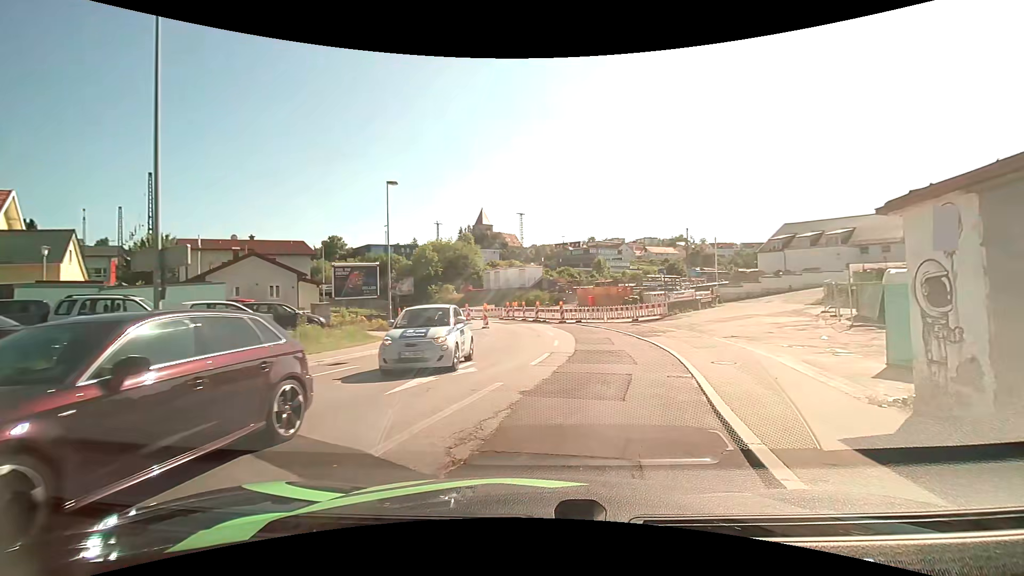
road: tertiary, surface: asphalt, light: Day
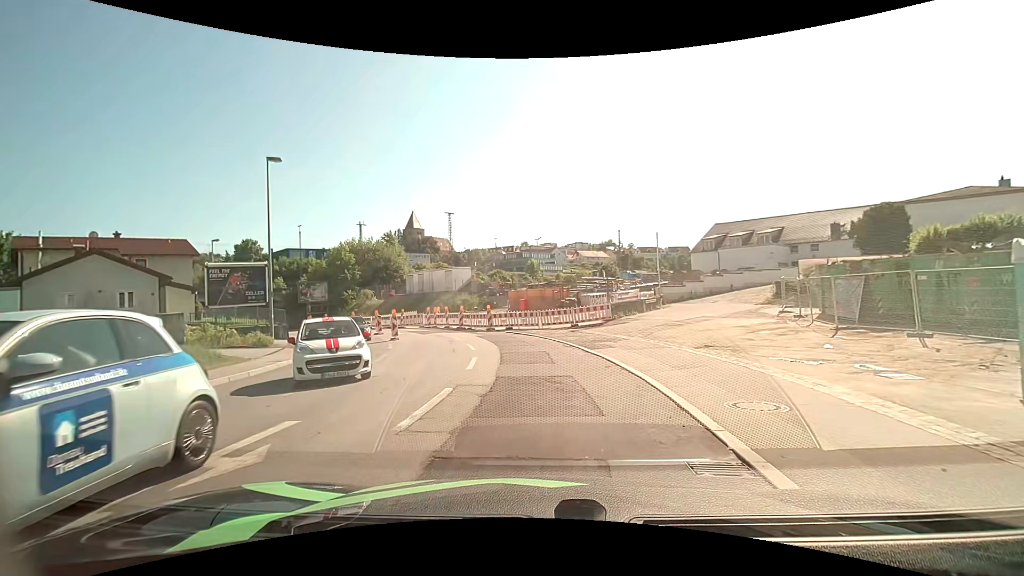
(+0.5, +6.0) m; +9°
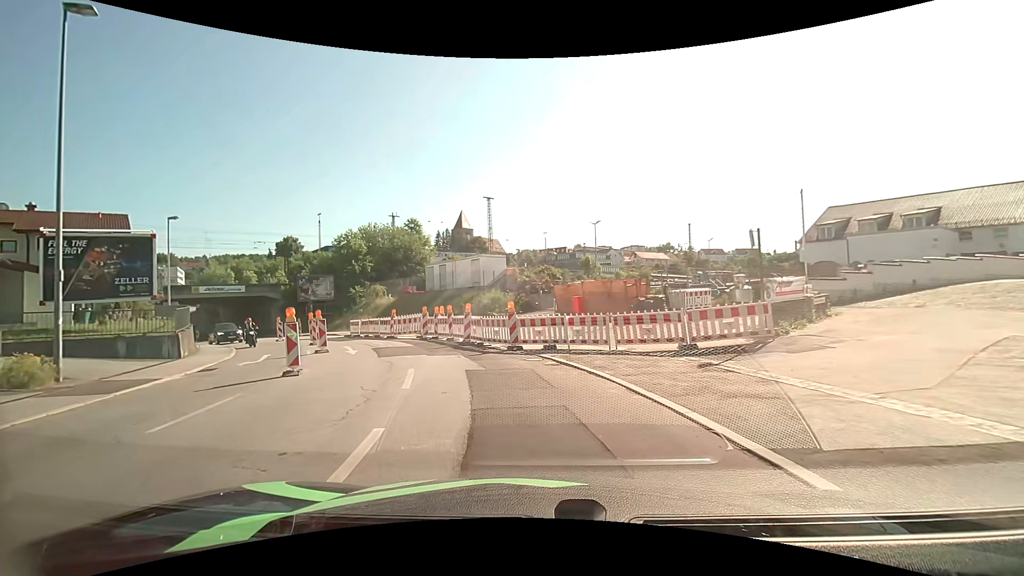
(-0.6, +15.3) m; -6°
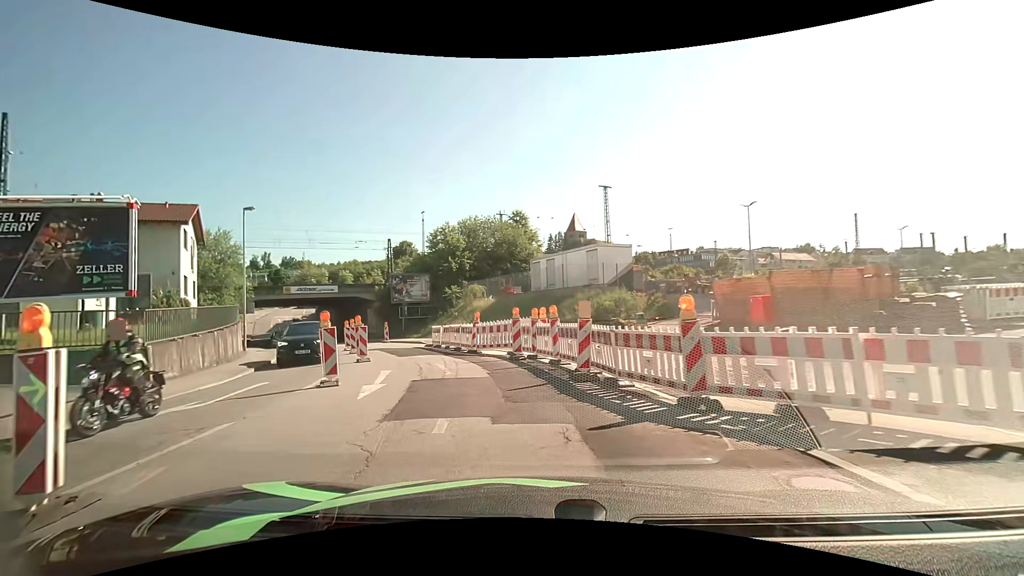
(-1.0, +9.3) m; -13°
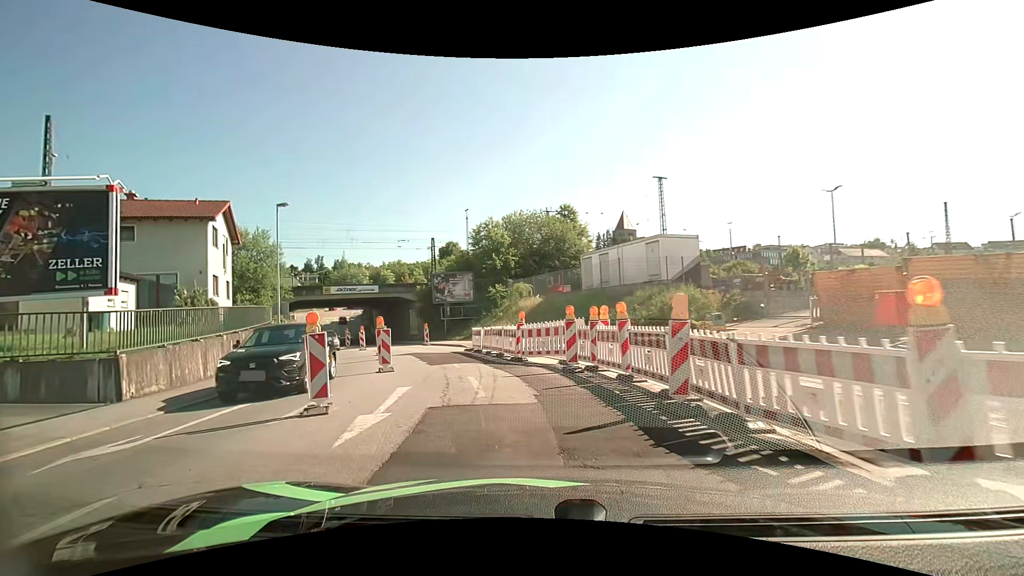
(-0.2, +3.3) m; -6°
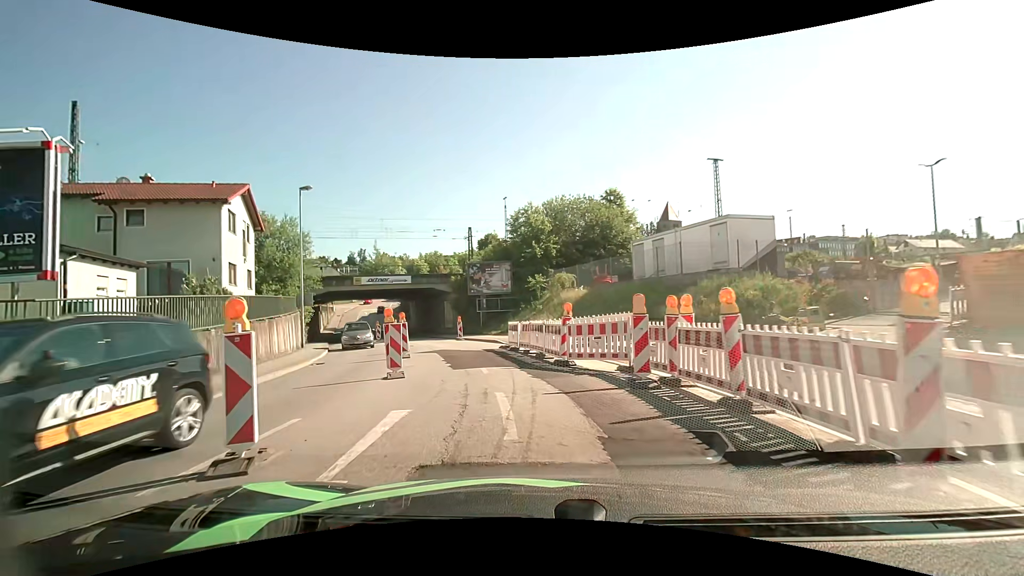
(-0.2, +3.4) m; -6°
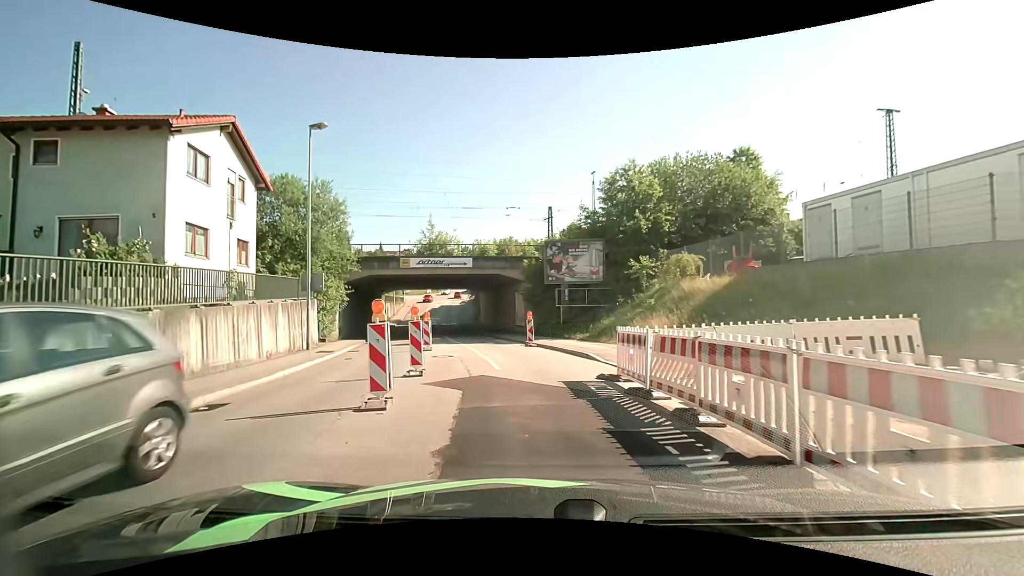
(-0.8, +10.9) m; -8°
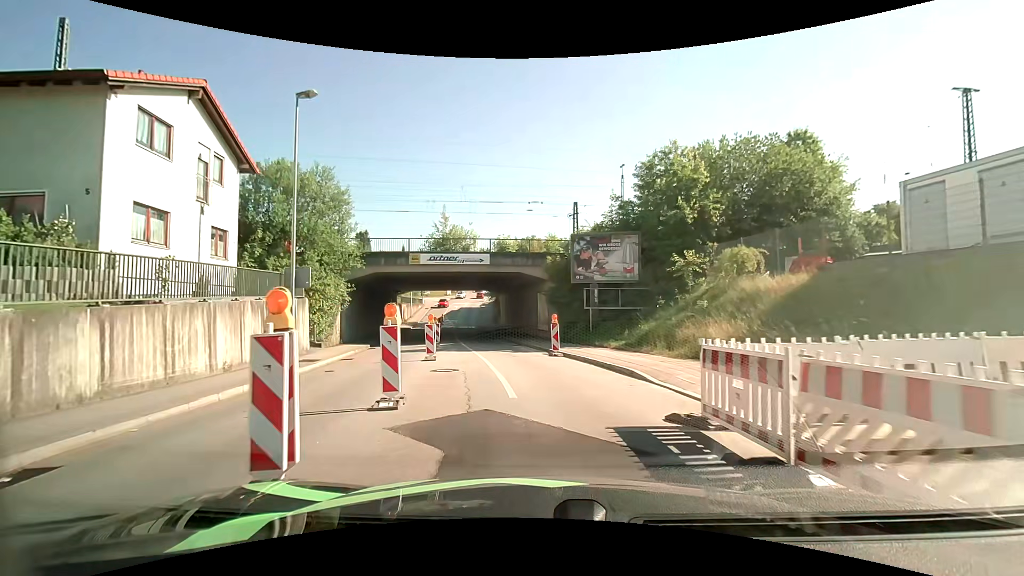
(-0.1, +3.9) m; -3°
